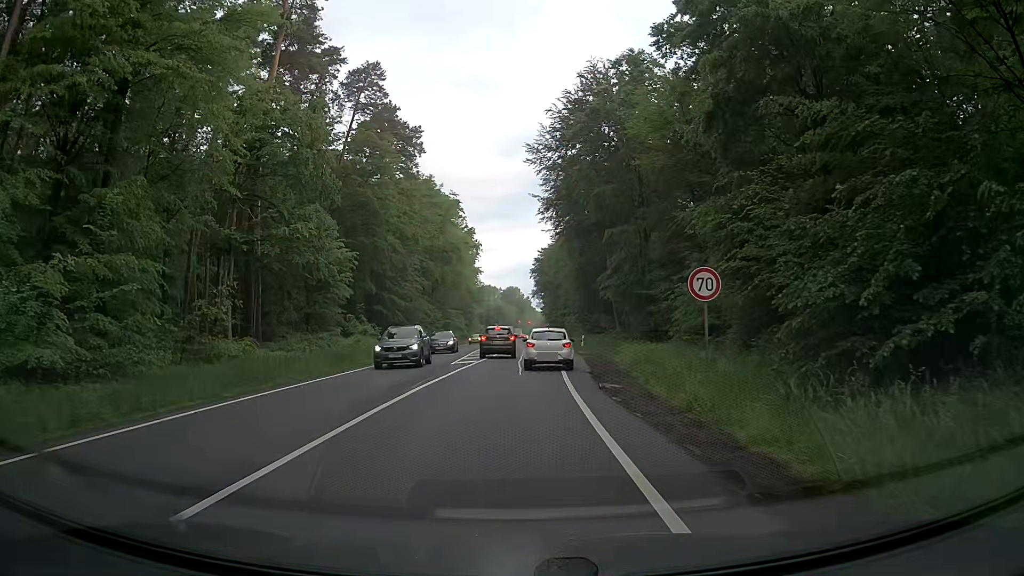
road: primary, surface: asphalt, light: Day
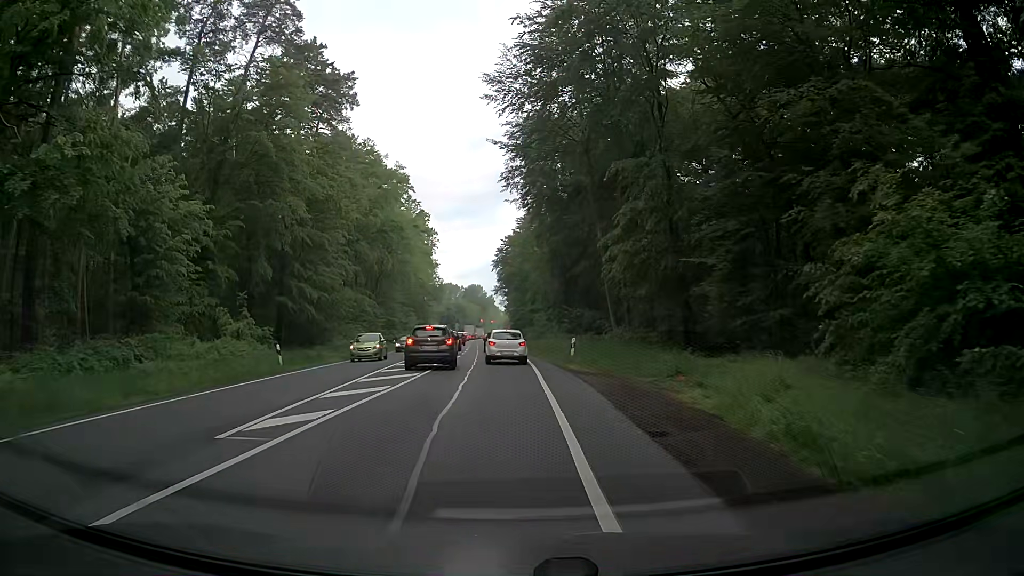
(+0.6, +19.4) m; +4°
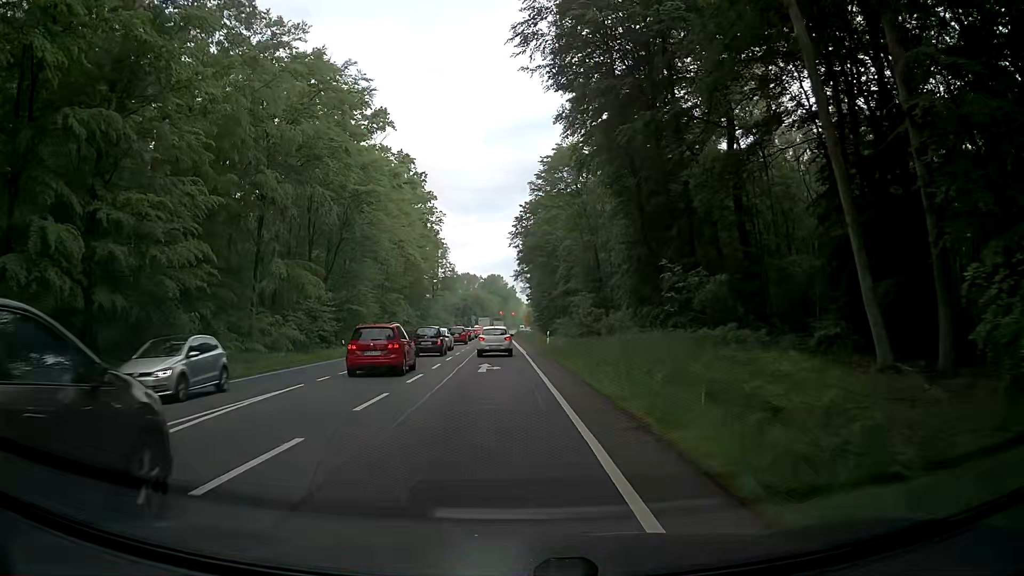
(-1.0, +32.3) m; -4°
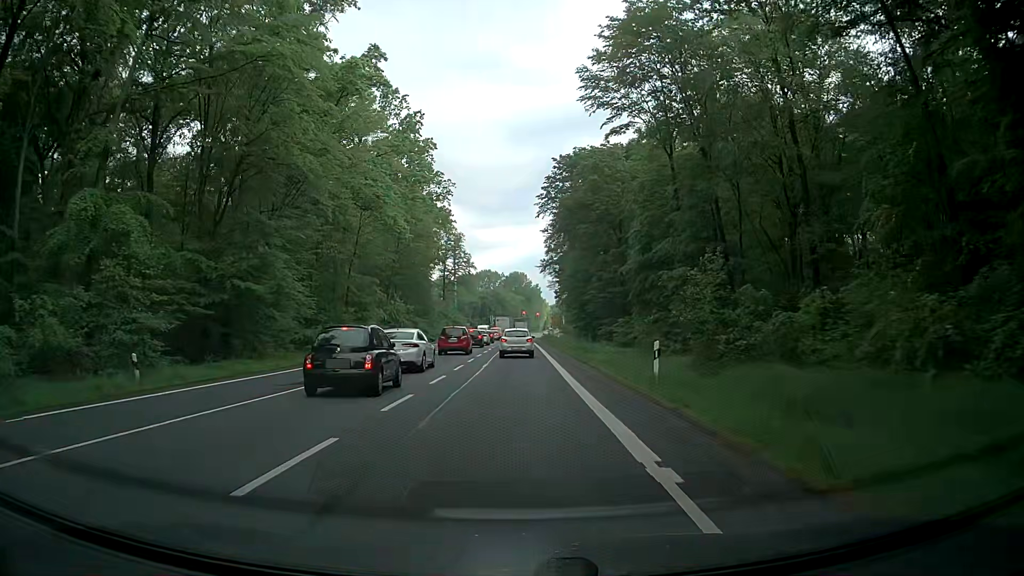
(-0.3, +30.8) m; -2°
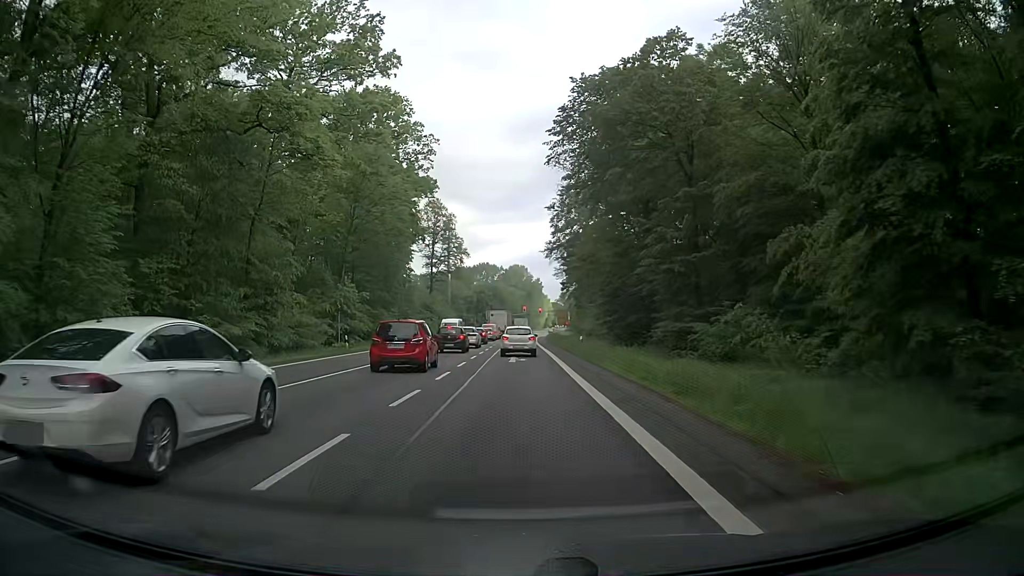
(+0.4, +24.2) m; +1°
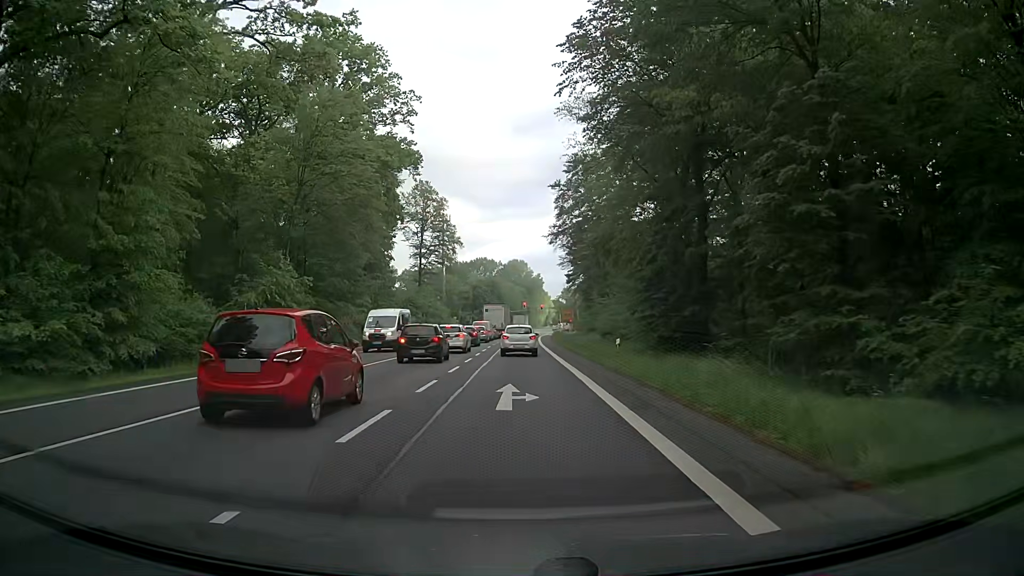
(-0.1, +15.8) m; 0°
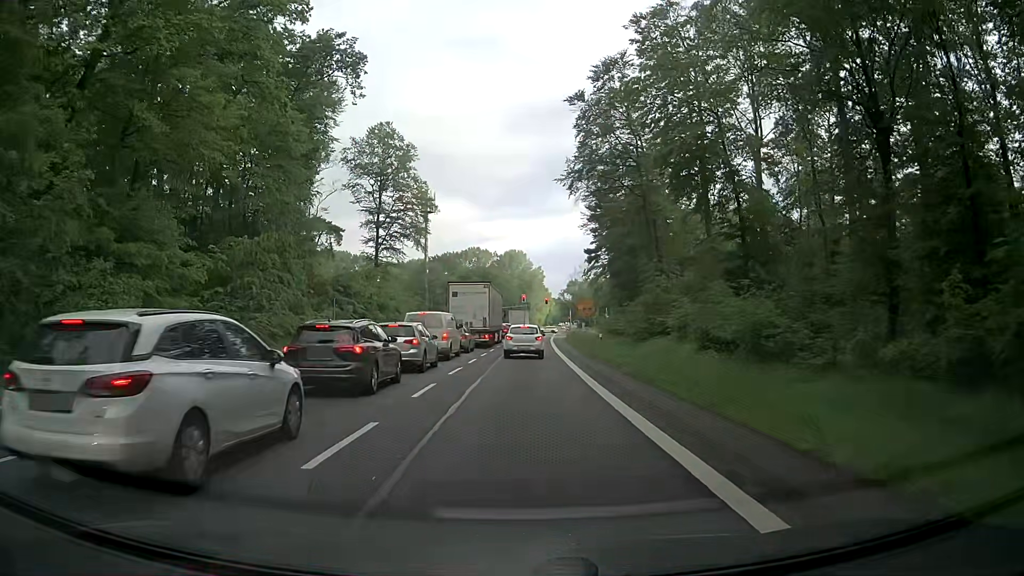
(-0.1, +37.9) m; 0°
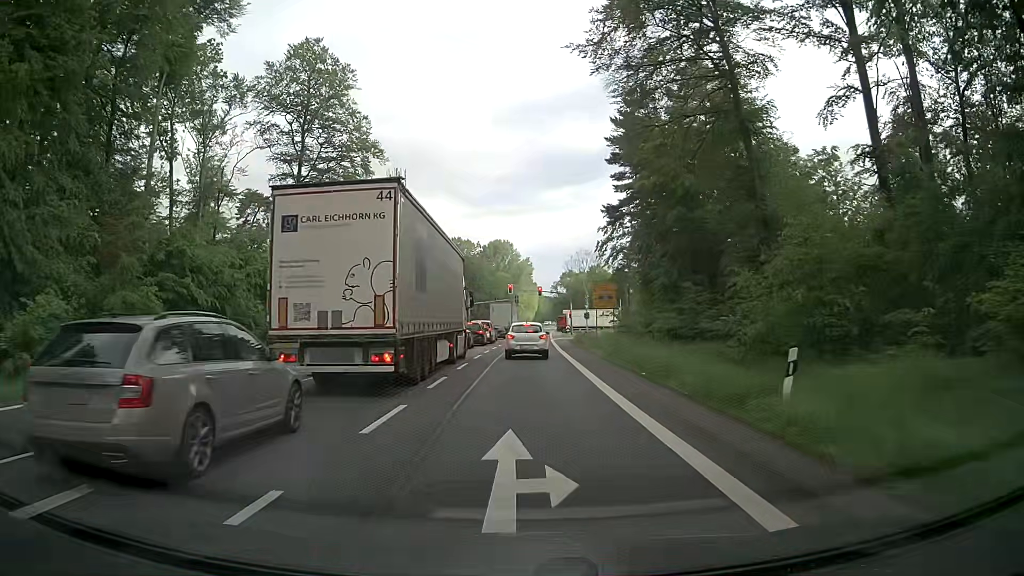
(+0.4, +28.7) m; +1°
